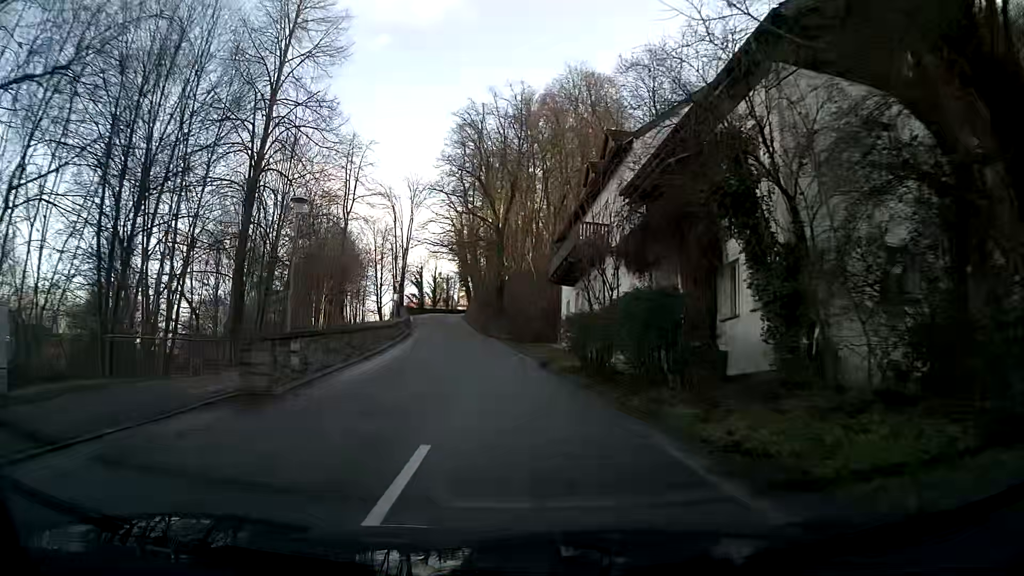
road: secondary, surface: asphalt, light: Day
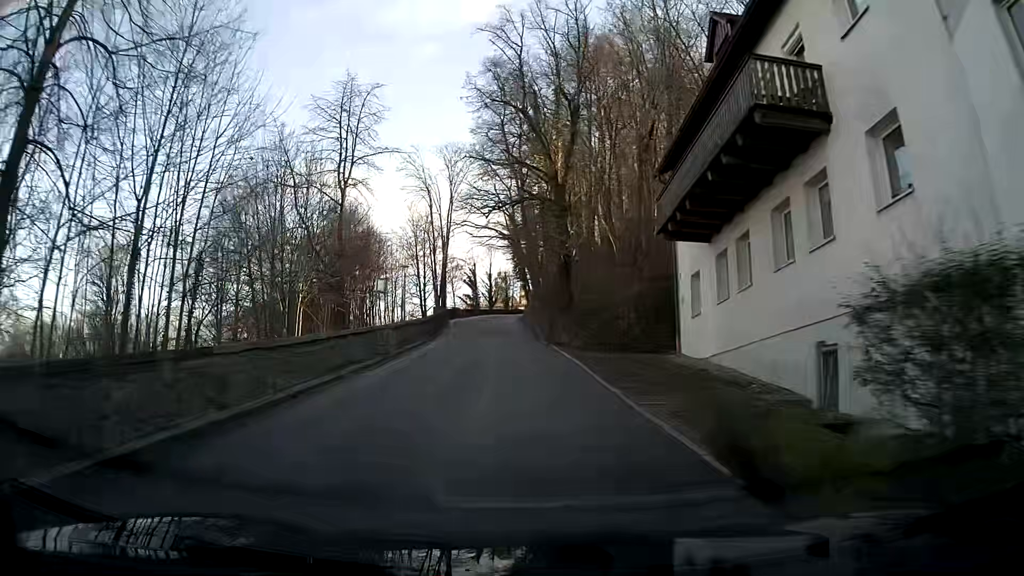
(-0.9, +17.7) m; -6°
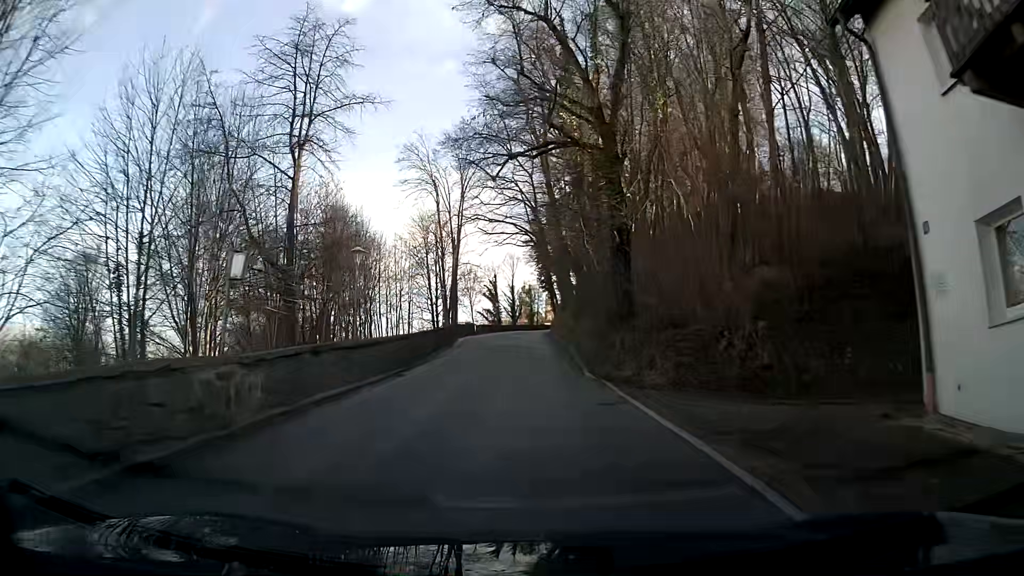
(-0.3, +13.1) m; -3°
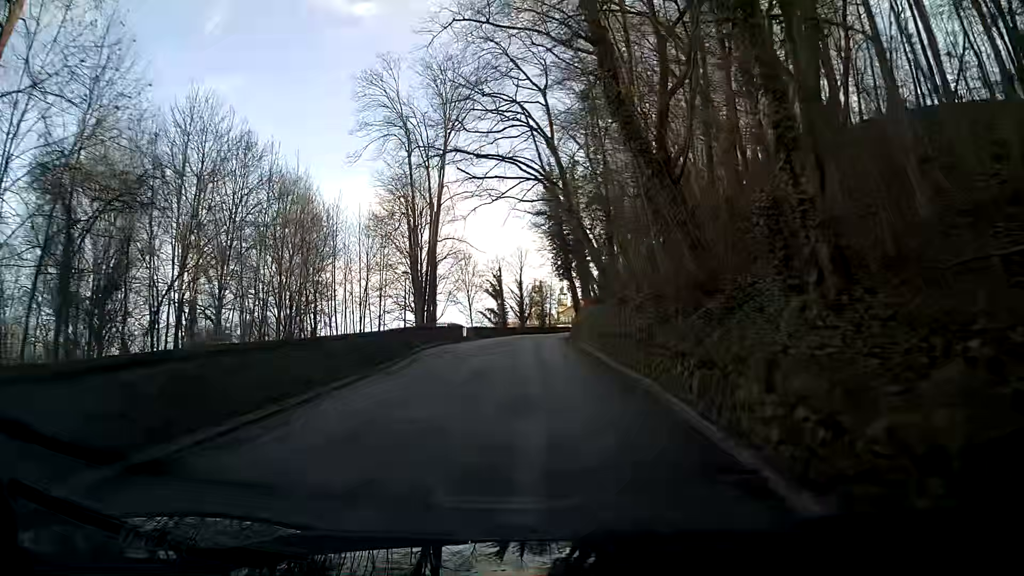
(-0.2, +20.5) m; -1°
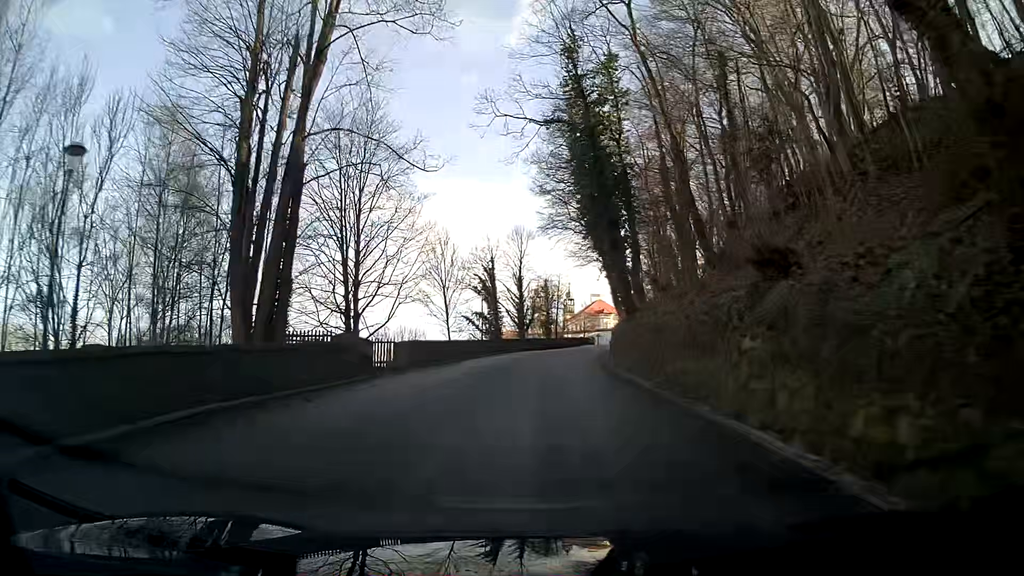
(0.0, +27.5) m; +1°
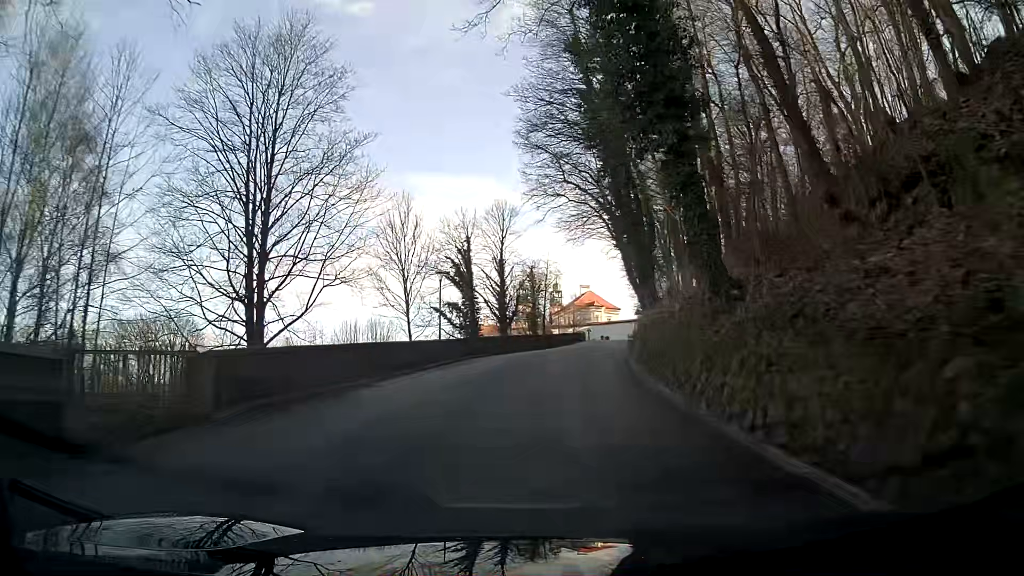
(+0.1, +13.8) m; +1°
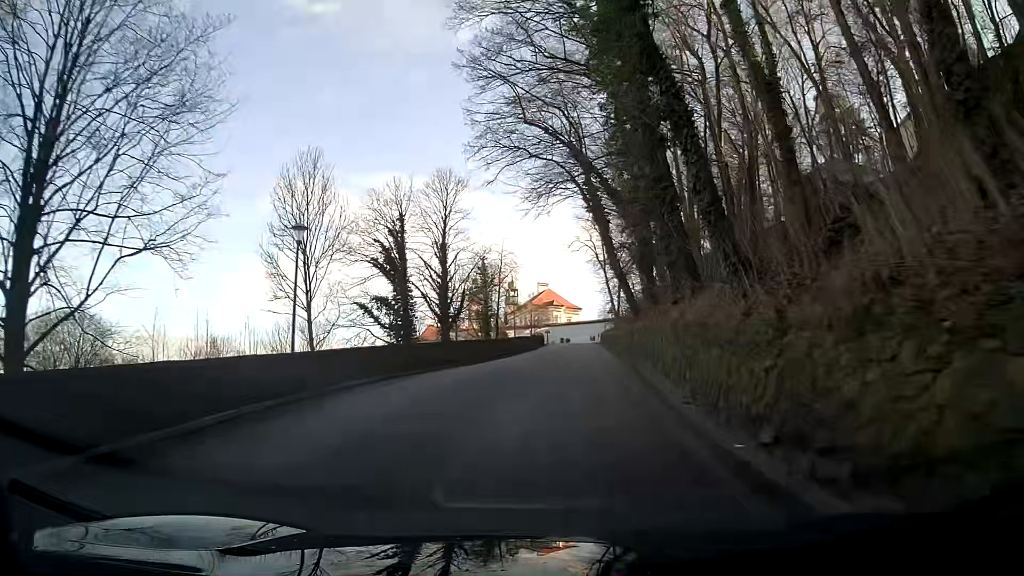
(+0.6, +13.9) m; +5°
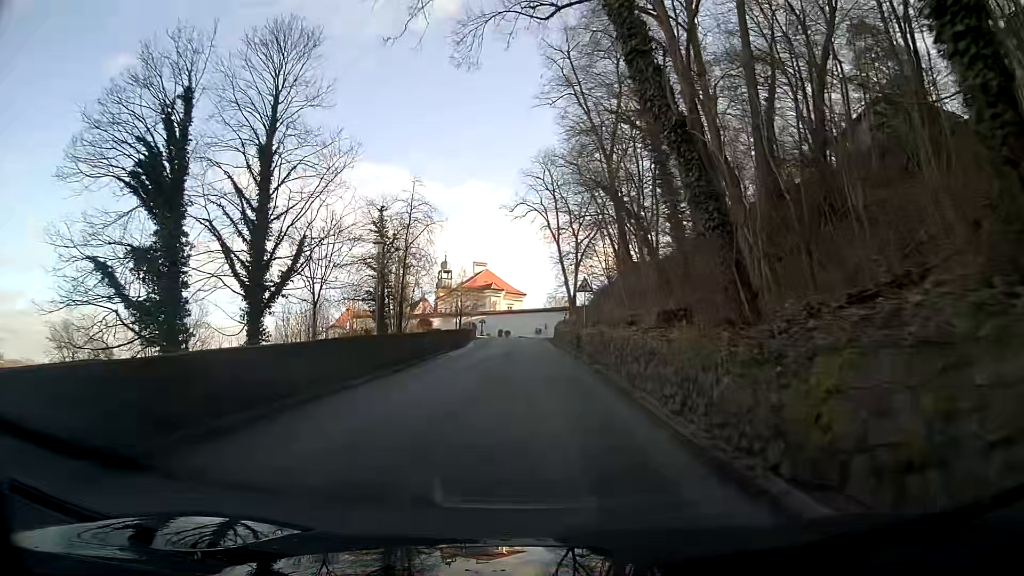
(+0.9, +27.9) m; +4°
(0, +10) (0, +20) (0, +30) (0, +40) (0, +50) (0, +60) (-1, +70) (-1, +80) (-1, +90) (0, +100) m
